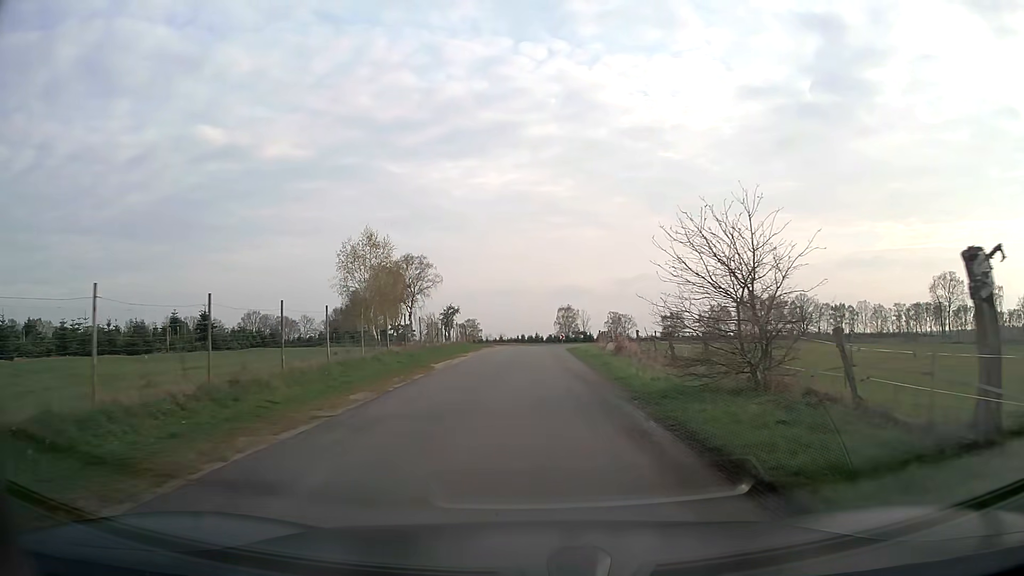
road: unclassified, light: Day
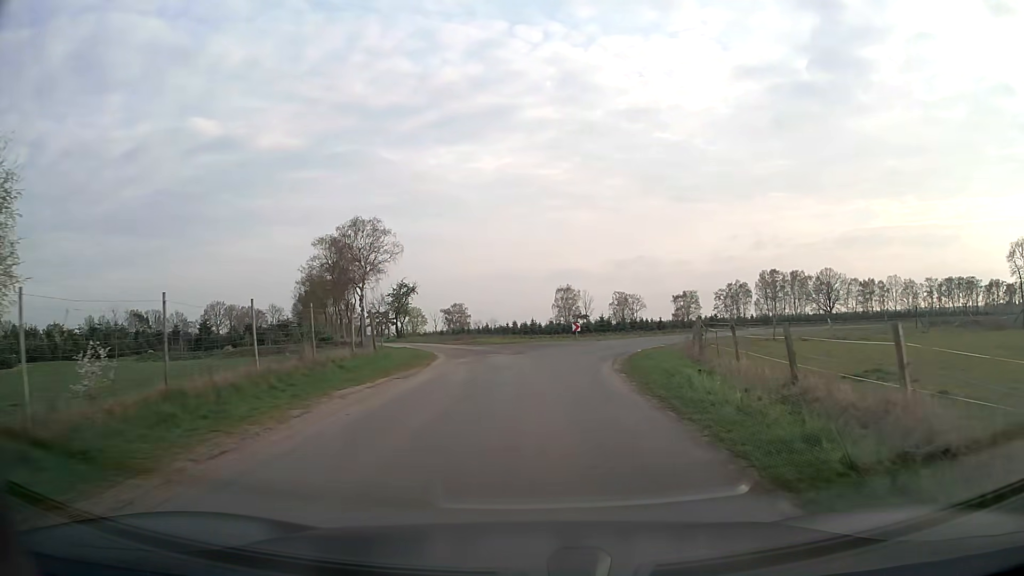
(+0.2, +31.3) m; 0°
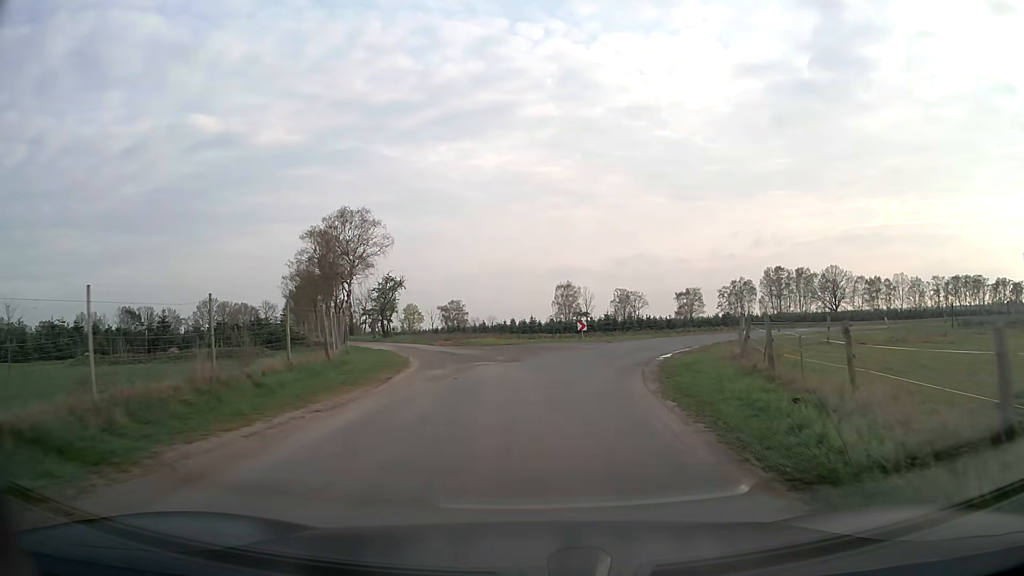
(0.0, +5.8) m; 0°
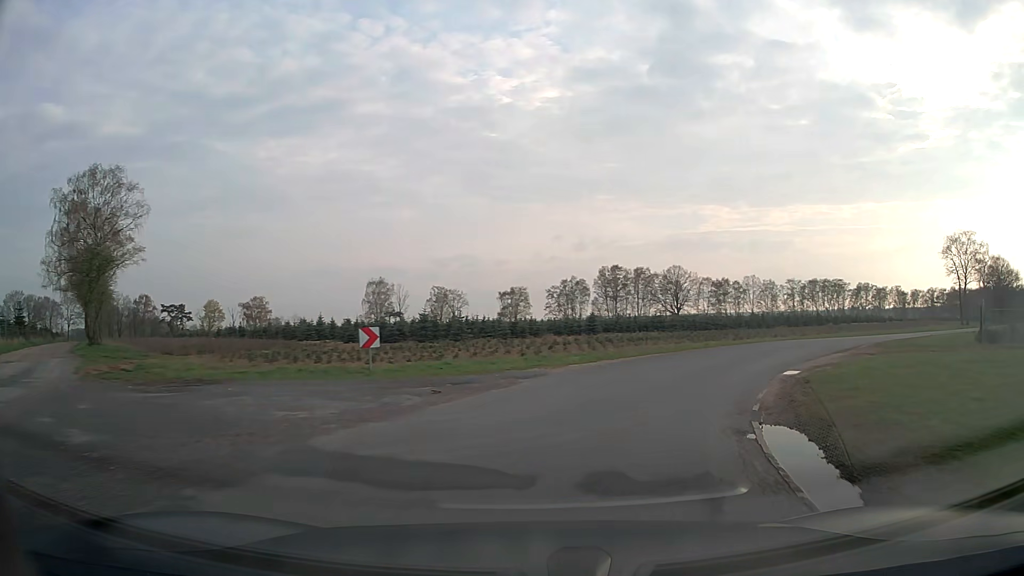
(+1.7, +22.1) m; +14°
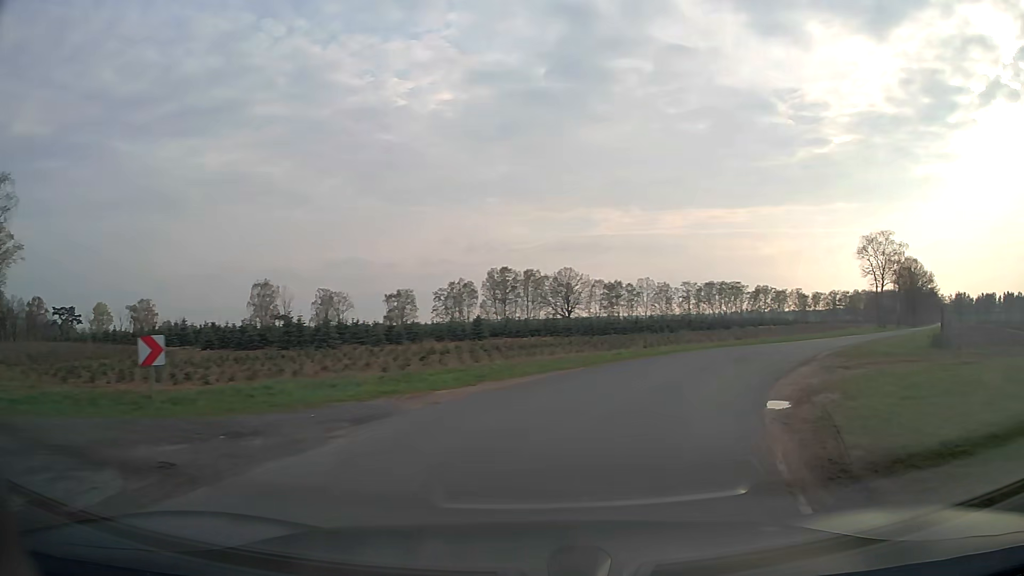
(+0.4, +5.7) m; +9°
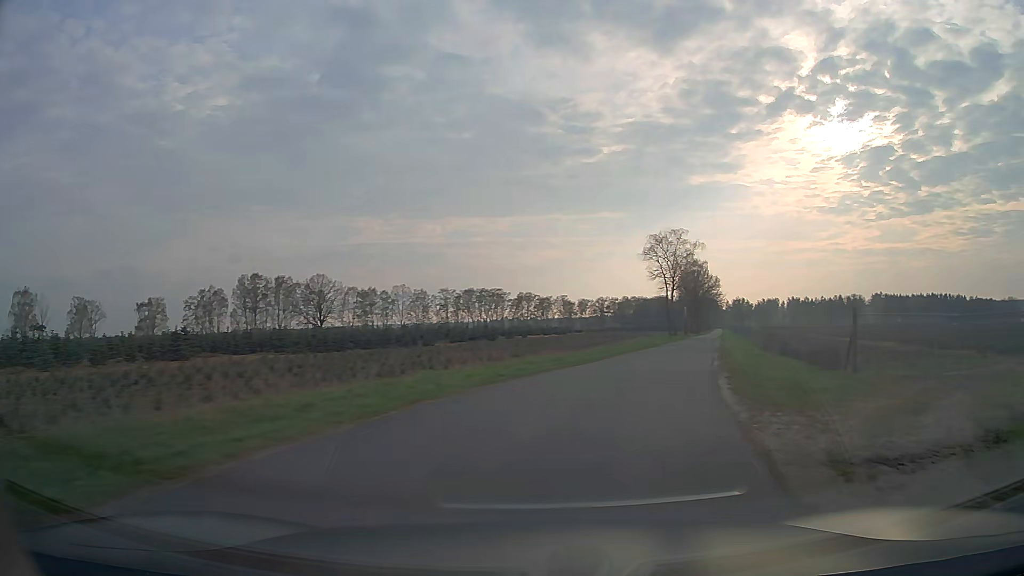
(+2.1, +11.6) m; +20°
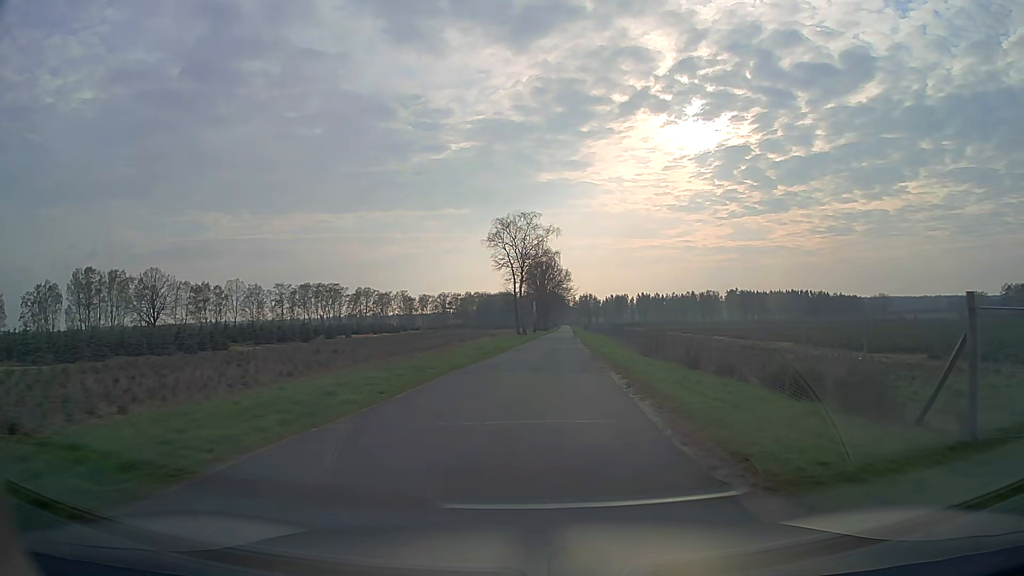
(+1.8, +12.6) m; +14°
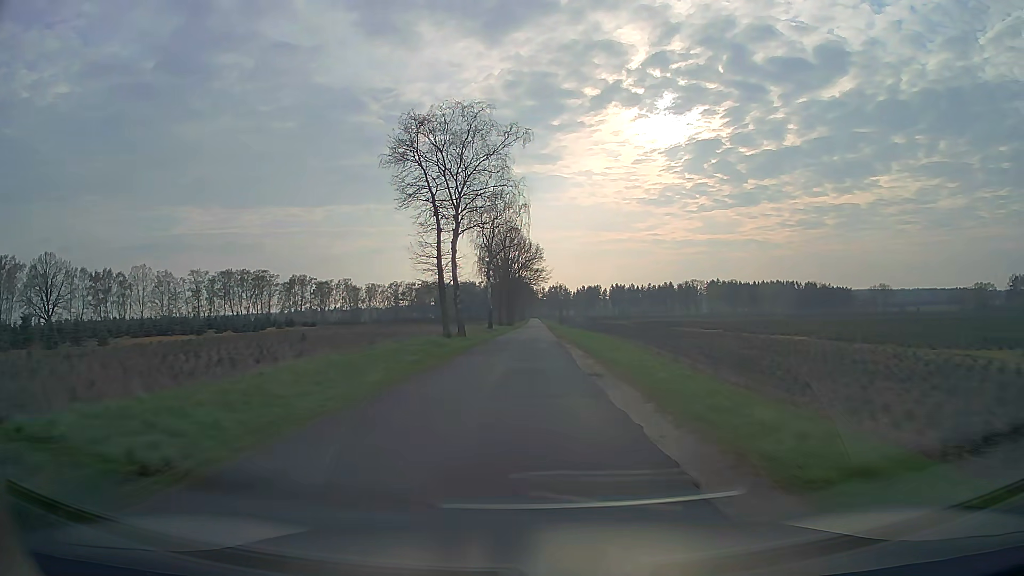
(+1.6, +39.7) m; +3°
(0, +10) (0, +20) (0, +30) (0, +40) (0, +50) (0, +60) (0, +70) (+1, +80) (+1, +90) (+1, +100) m
